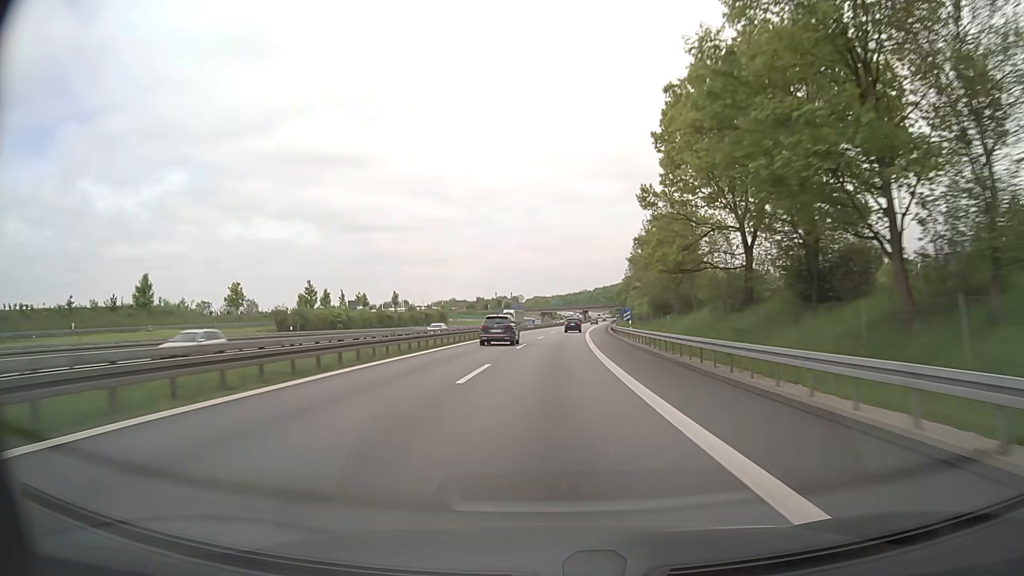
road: motorway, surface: asphalt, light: Day
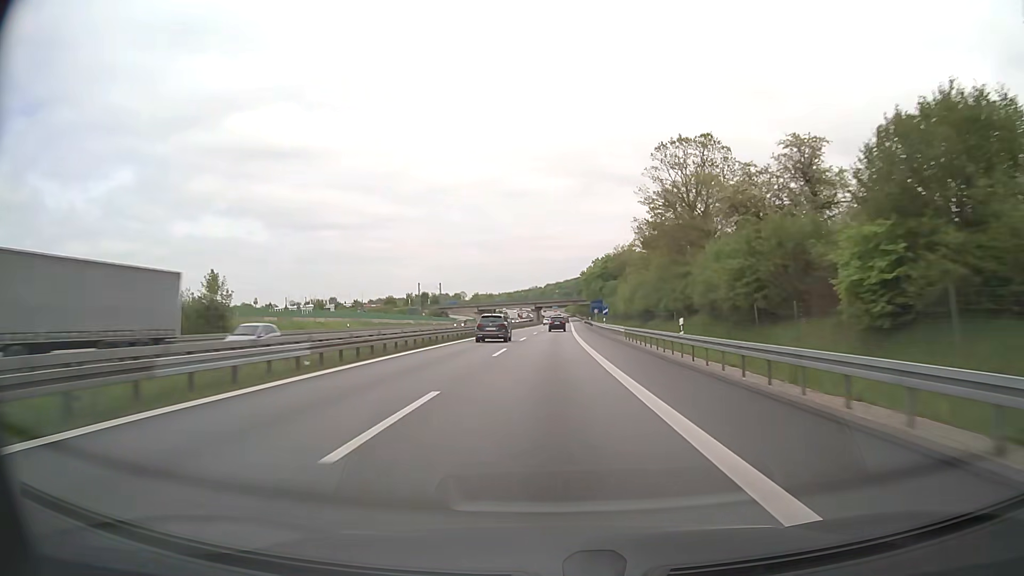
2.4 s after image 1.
(+3.3, +80.5) m; +4°
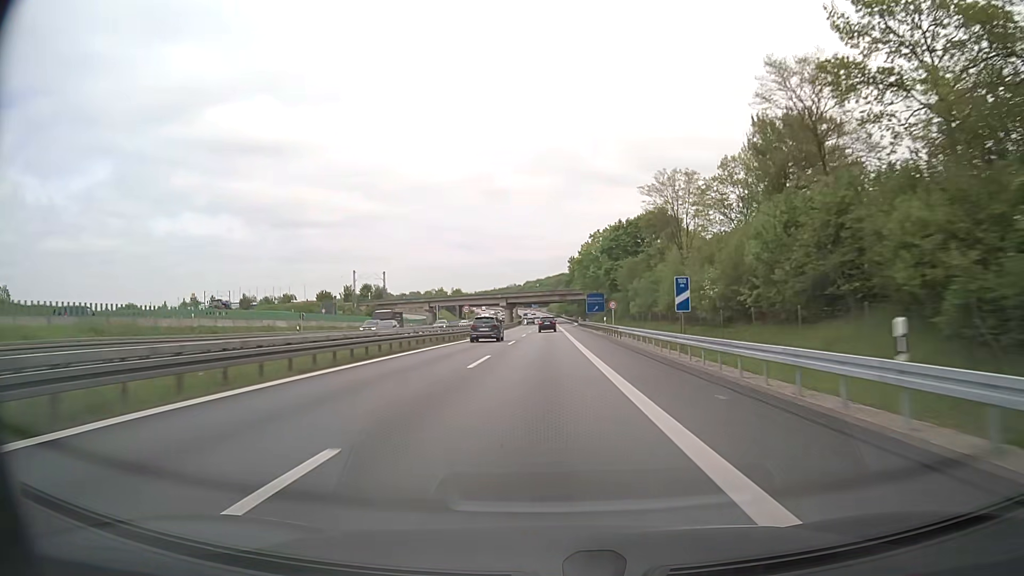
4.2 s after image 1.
(+1.1, +60.1) m; +2°
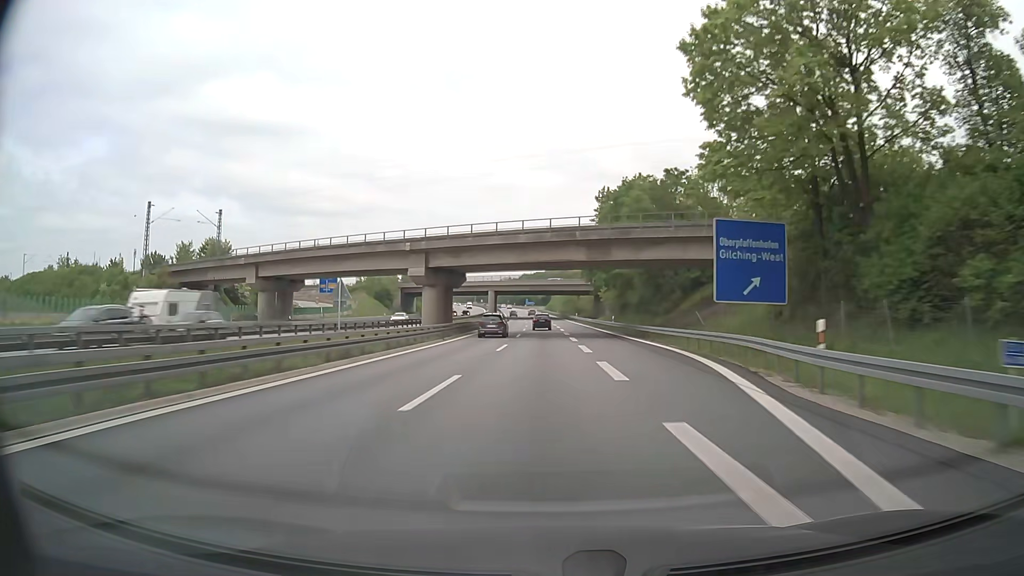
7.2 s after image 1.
(+0.4, +99.9) m; 0°
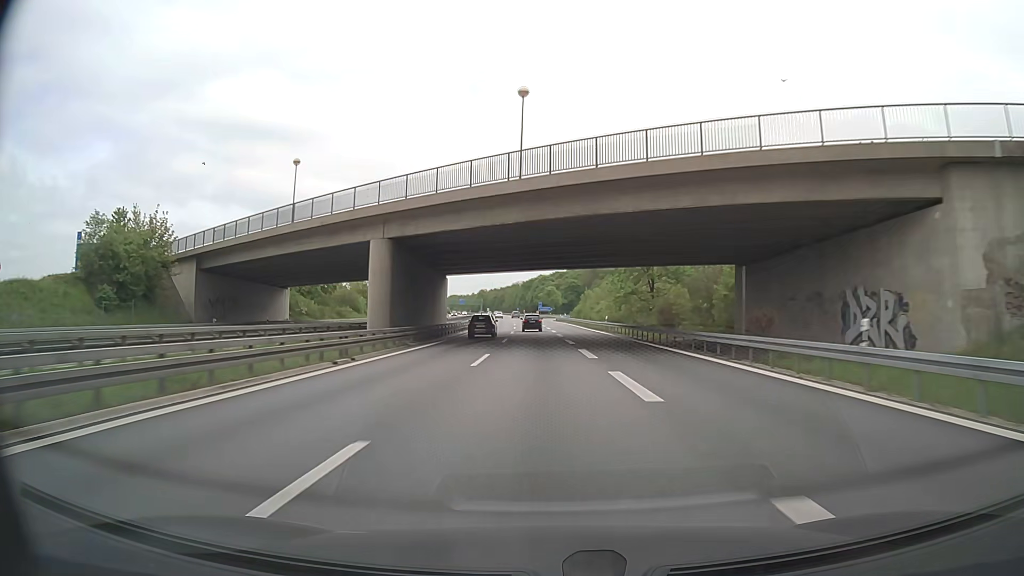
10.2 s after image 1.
(-0.9, +99.7) m; -1°
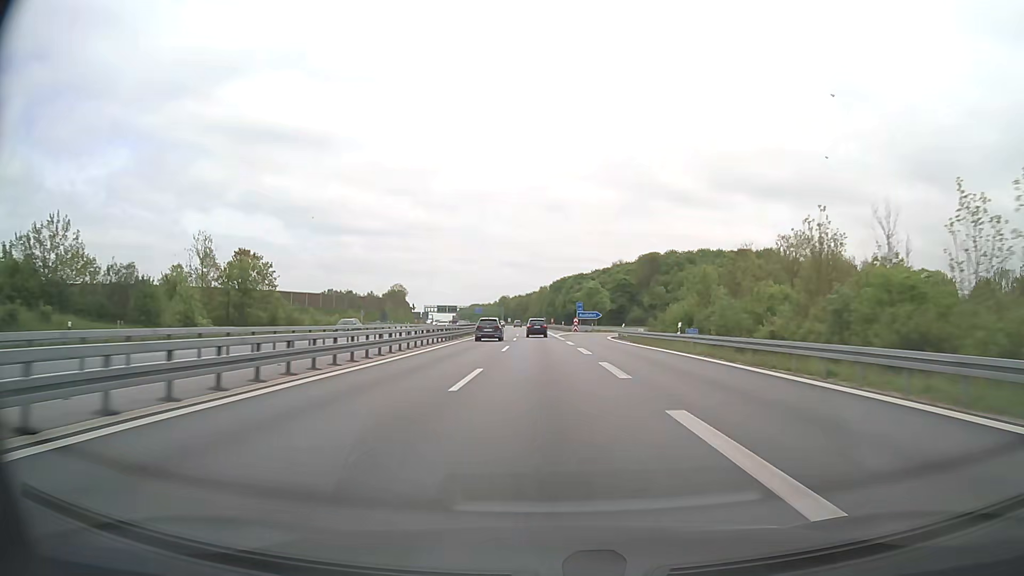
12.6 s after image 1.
(-1.5, +78.9) m; -3°
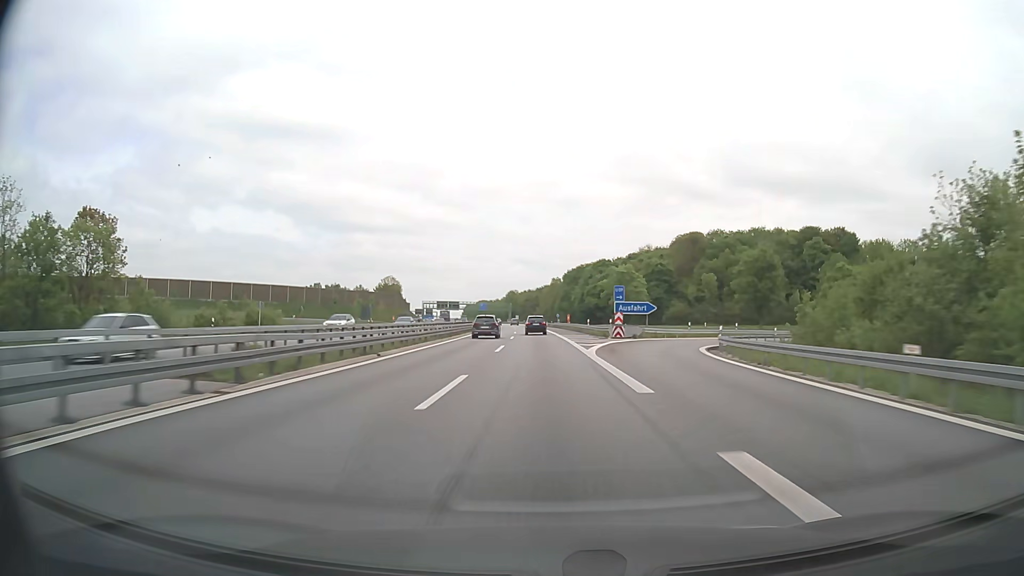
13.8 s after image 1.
(-0.3, +39.3) m; -1°
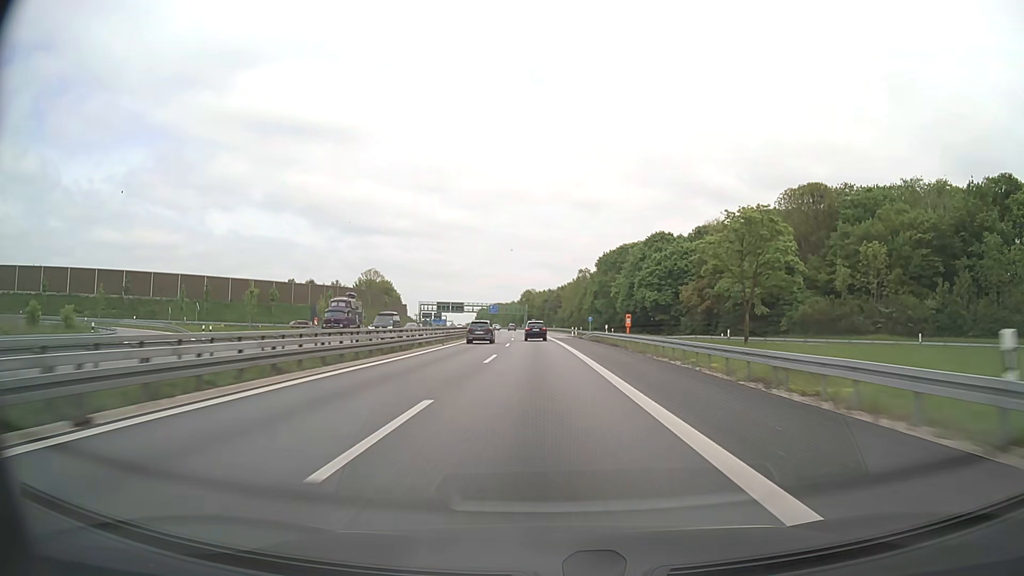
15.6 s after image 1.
(-0.9, +59.0) m; -2°
(0, +10) (0, +20) (0, +30) (0, +40) (-1, +50) (-1, +60) (-1, +70) (-2, +80) (-2, +90) (-3, +100) m
